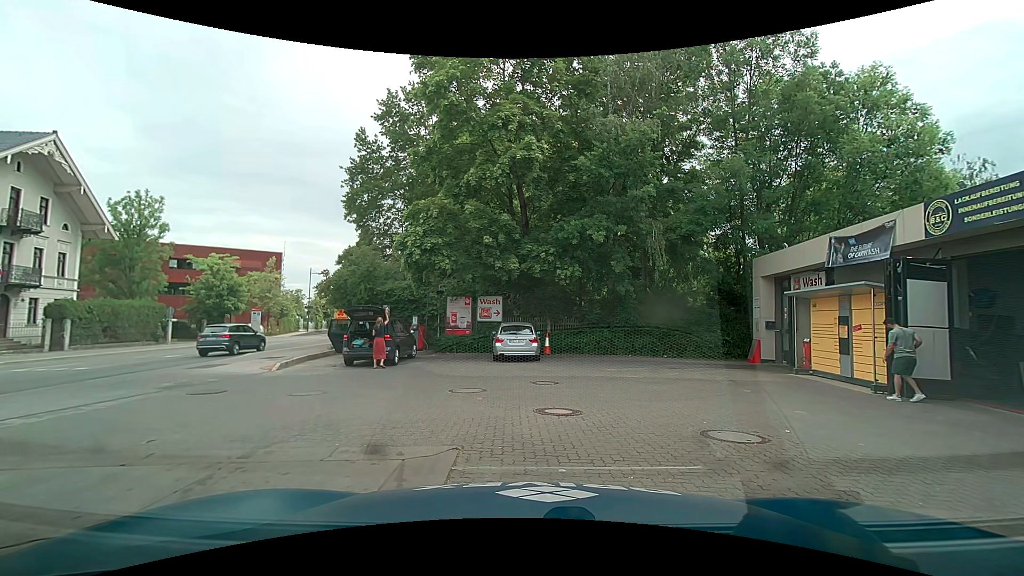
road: secondary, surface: asphalt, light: Day
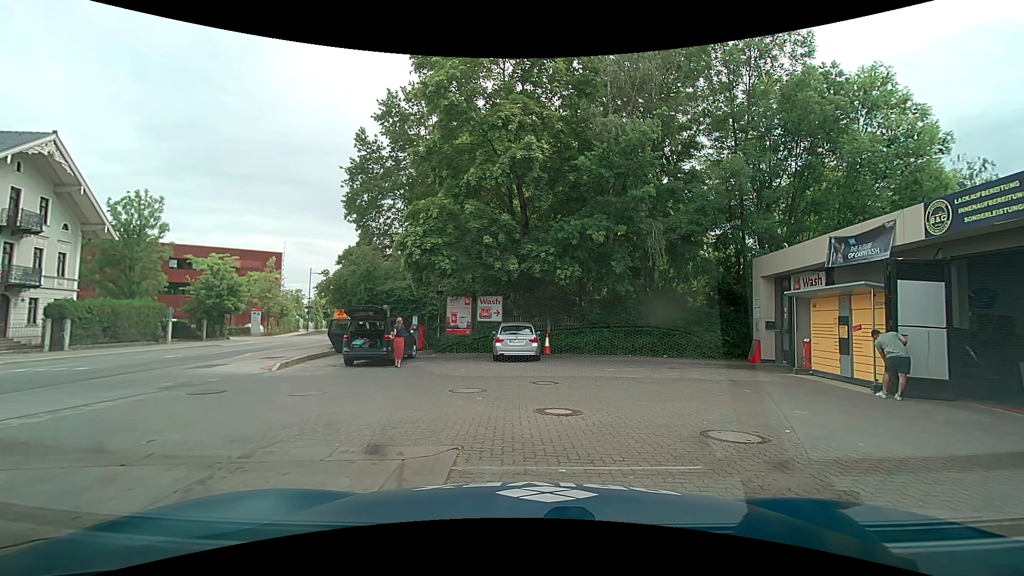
(0.0, 0.0) m; 0°
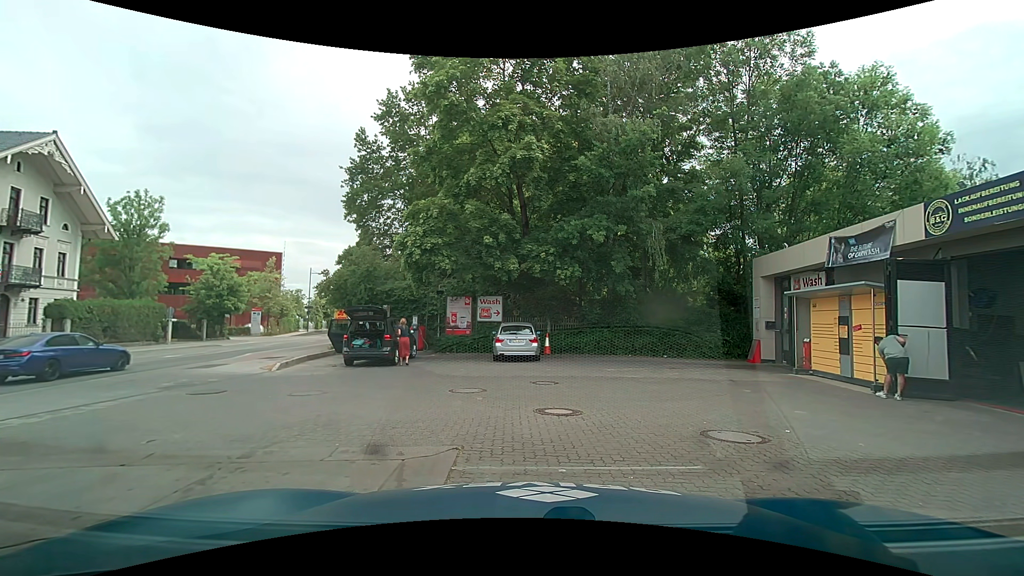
(0.0, 0.0) m; 0°
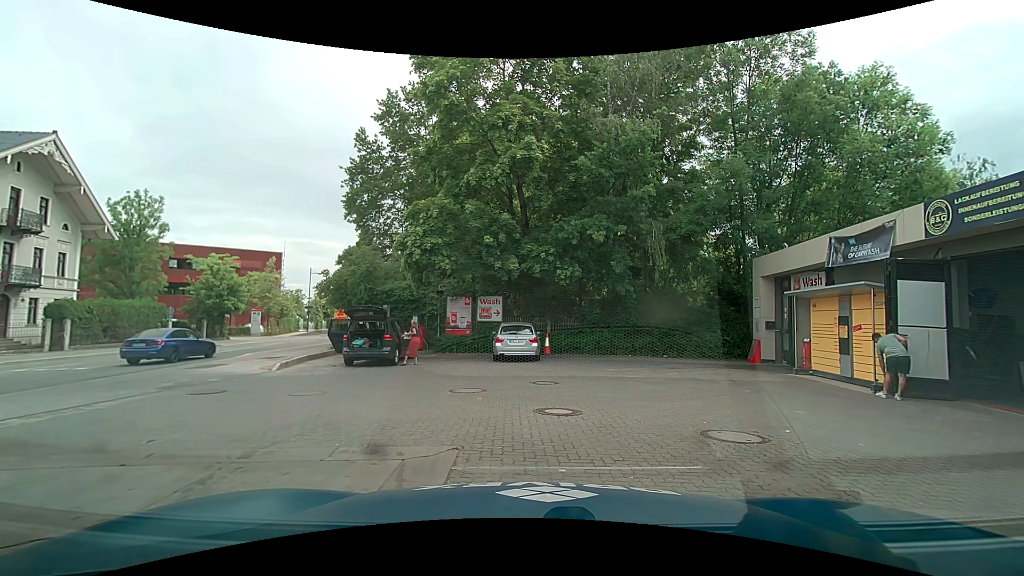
(0.0, 0.0) m; 0°
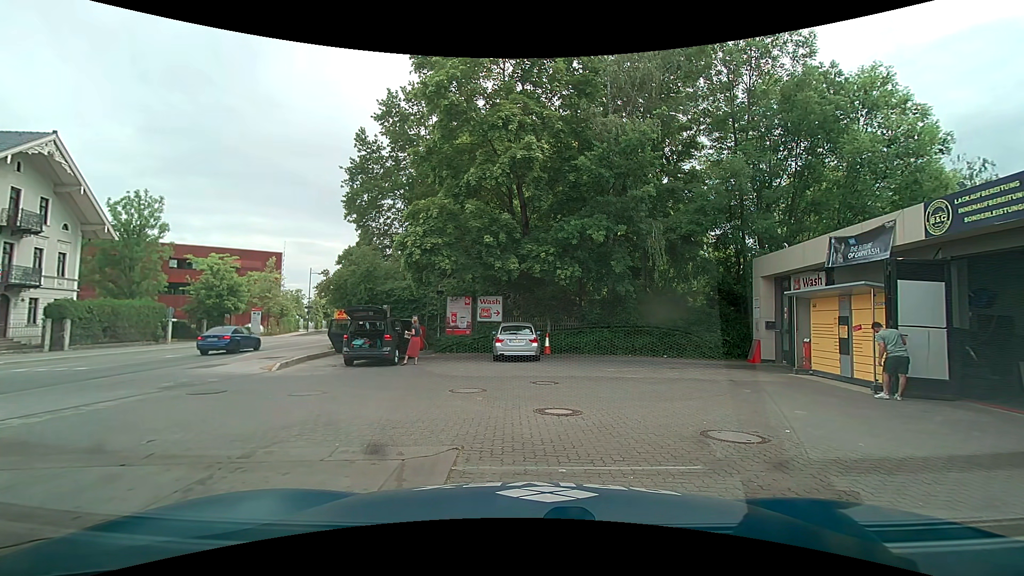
(0.0, 0.0) m; 0°
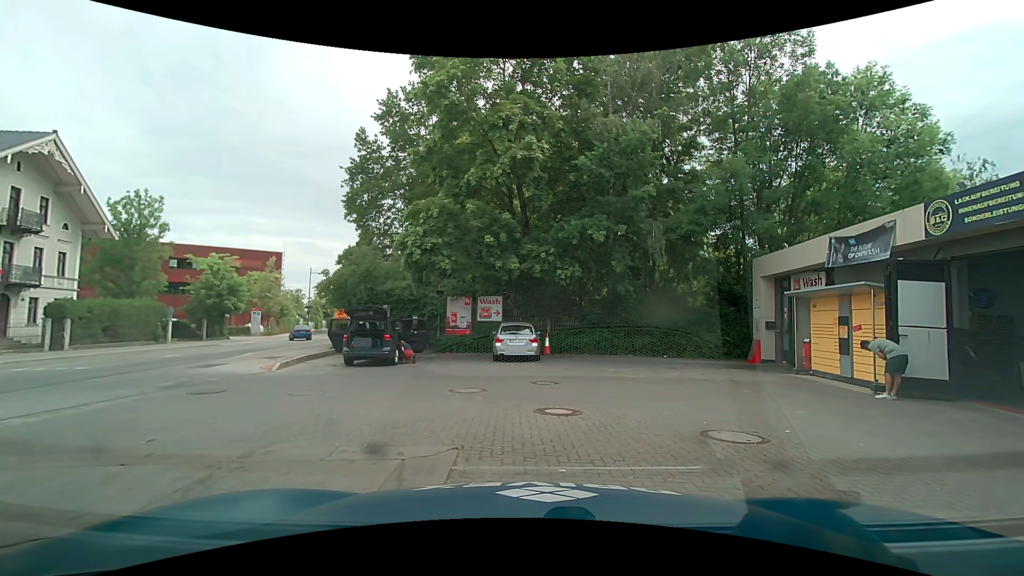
(0.0, 0.0) m; 0°
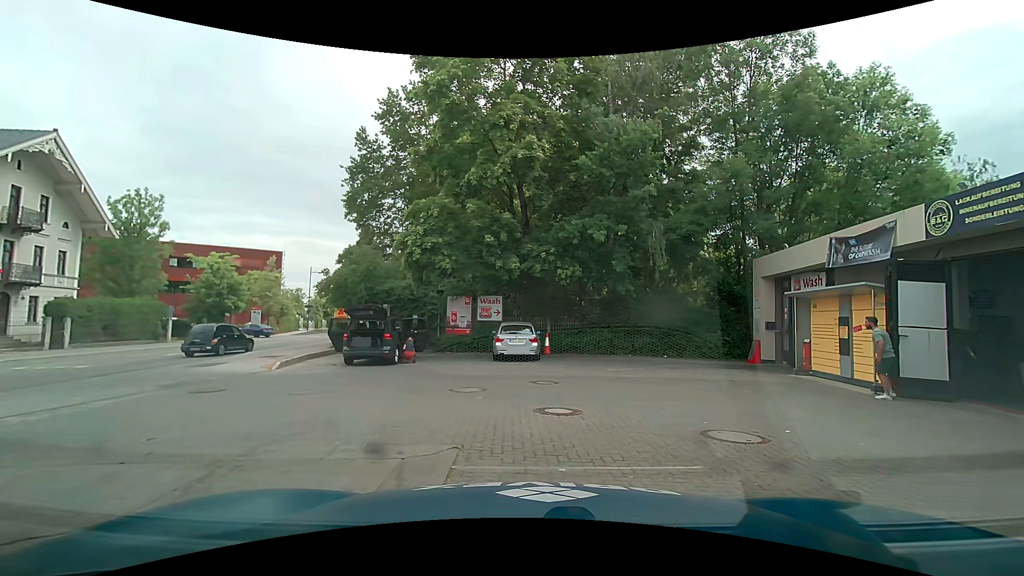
(0.0, 0.0) m; 0°
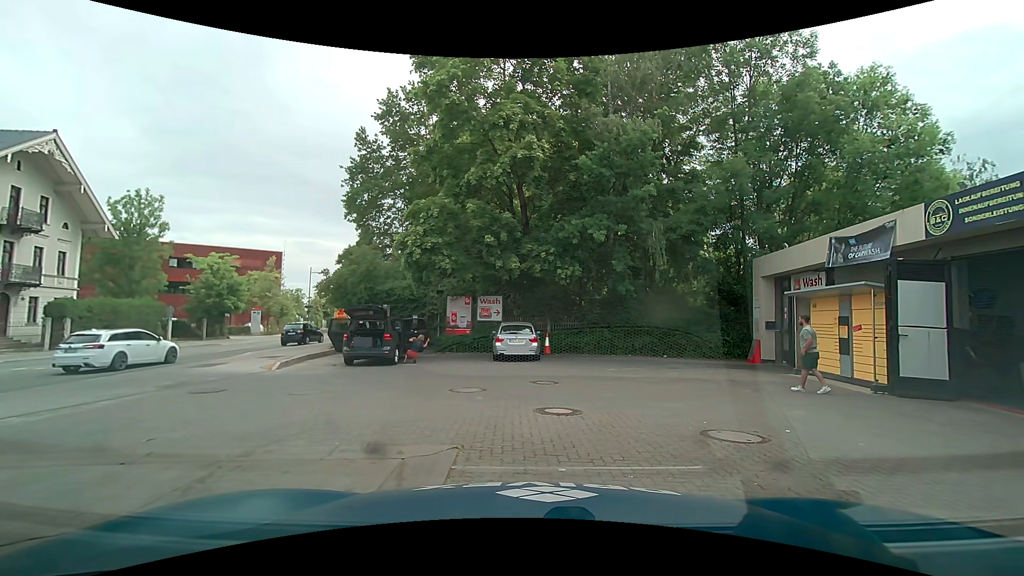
(0.0, +0.1) m; 0°
